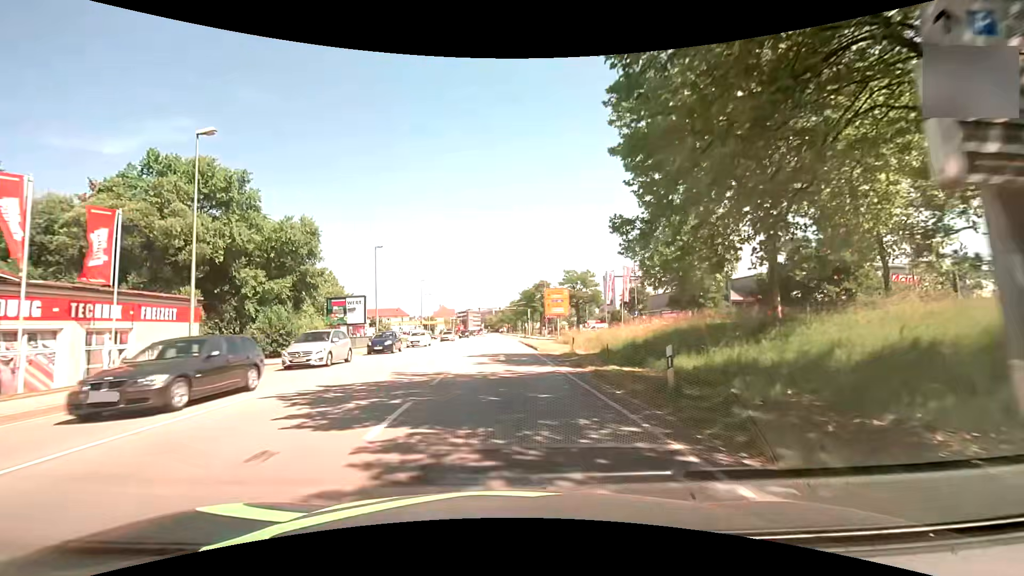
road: primary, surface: asphalt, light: Day
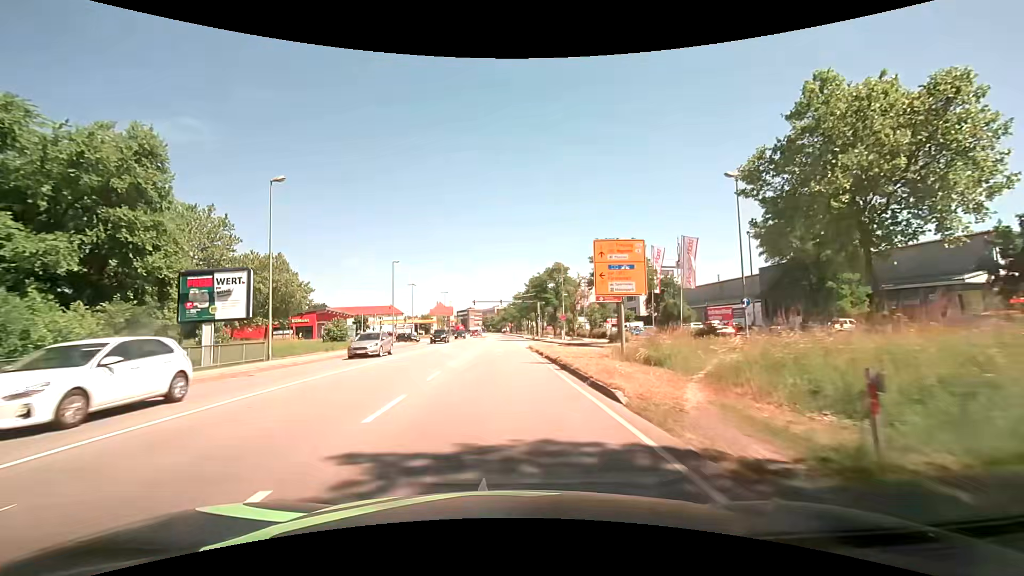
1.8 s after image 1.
(-0.2, +23.0) m; 0°
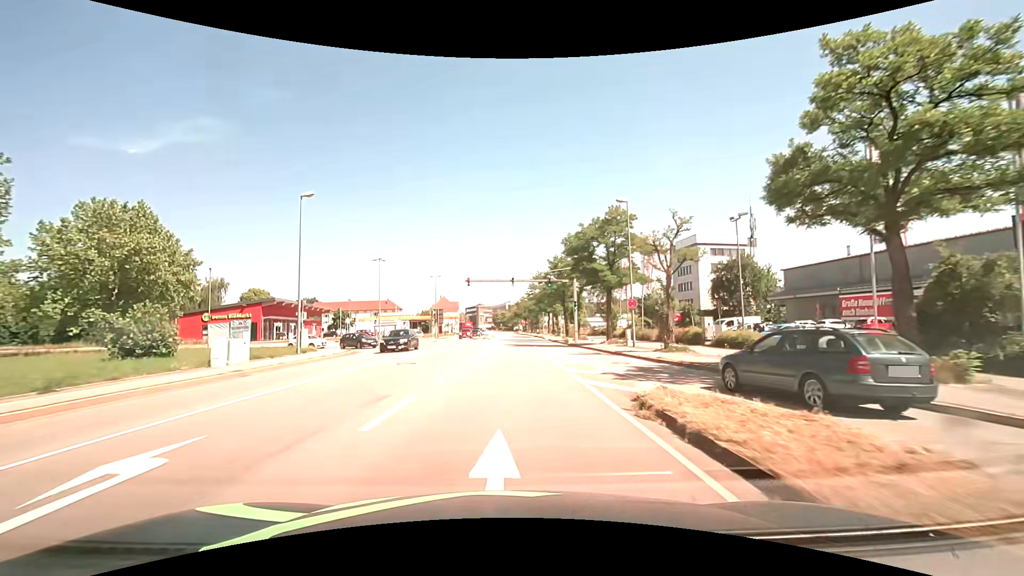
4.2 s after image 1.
(-0.4, +30.7) m; -2°
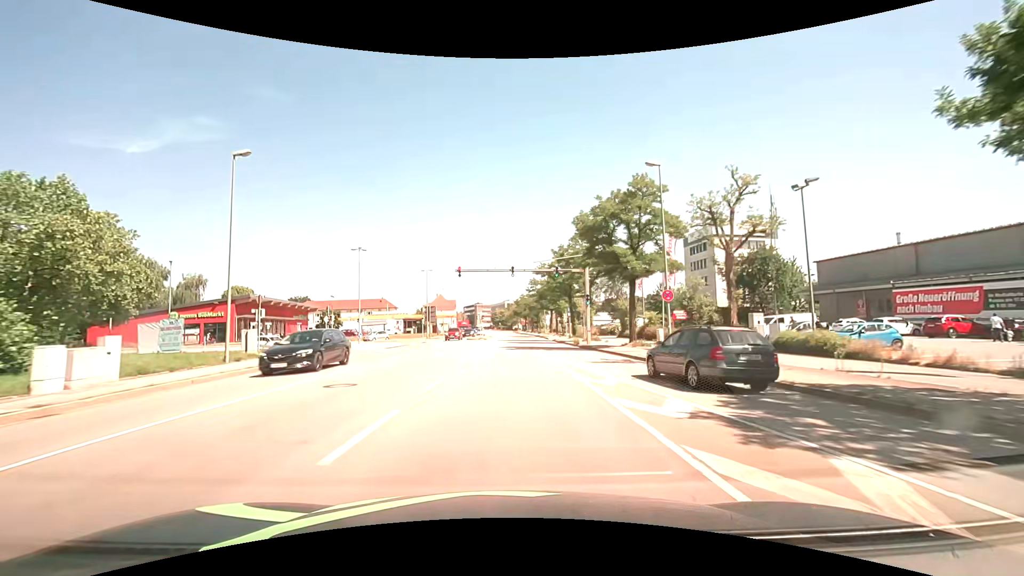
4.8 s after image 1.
(0.0, +7.7) m; 0°
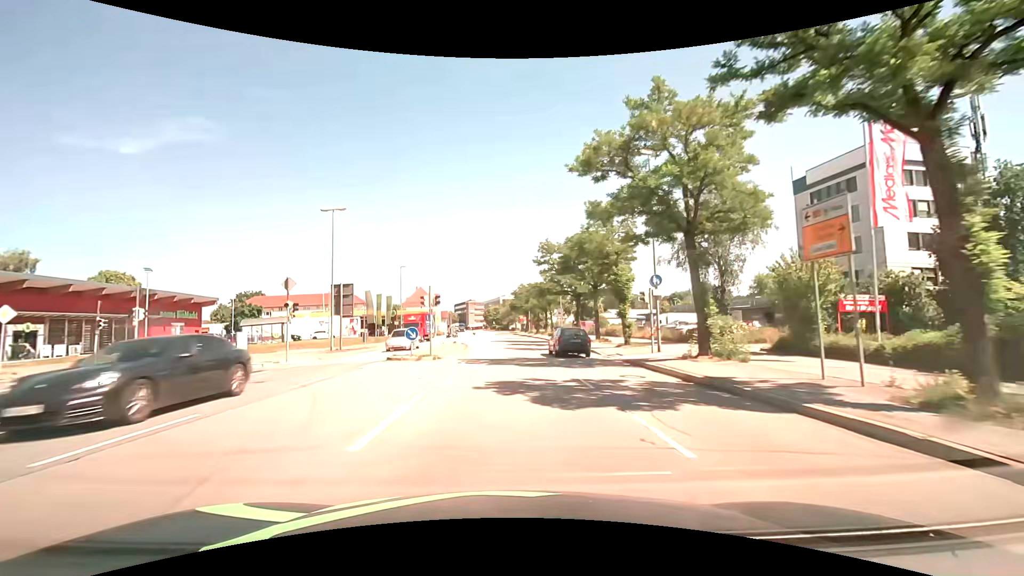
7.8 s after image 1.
(+0.1, +38.3) m; 0°
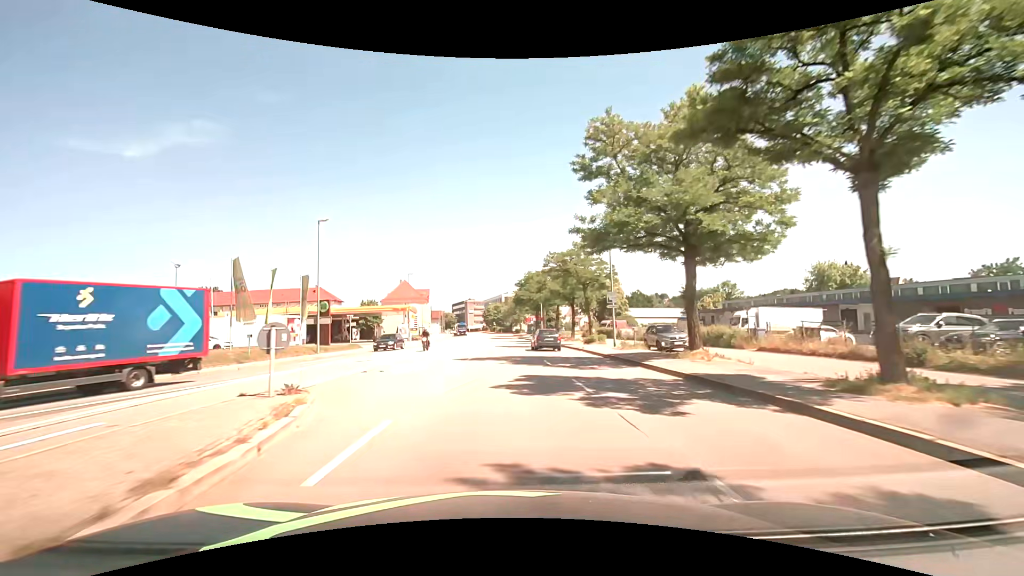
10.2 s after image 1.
(0.0, +30.5) m; 0°
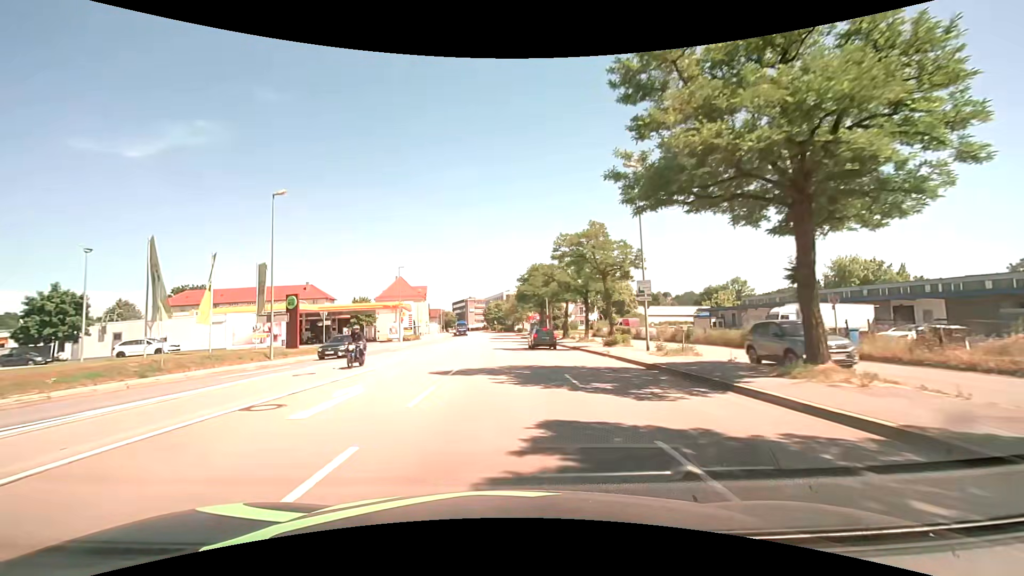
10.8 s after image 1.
(-0.1, +7.6) m; 0°
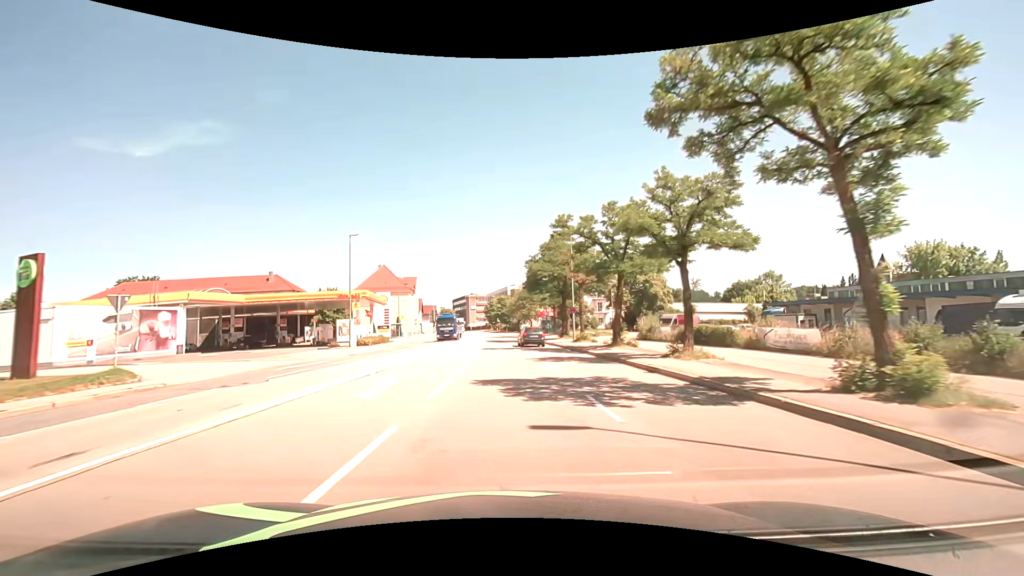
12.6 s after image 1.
(-0.2, +22.9) m; -1°
(0, +10) (0, +20) (0, +30) (0, +40) (0, +50) (-1, +60) (-1, +70) (-2, +80) (-3, +90) (-4, +100) m
